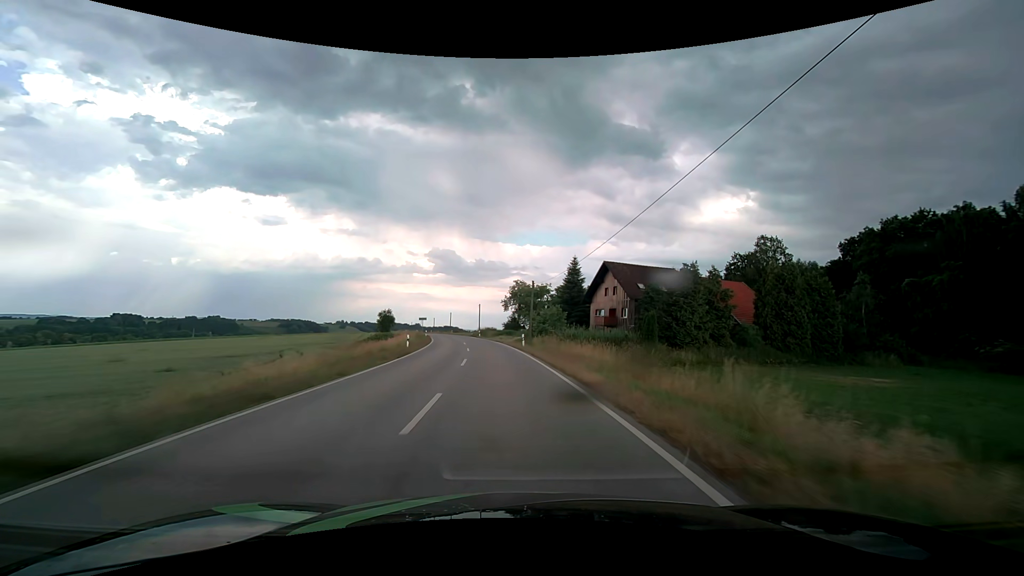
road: secondary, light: Day
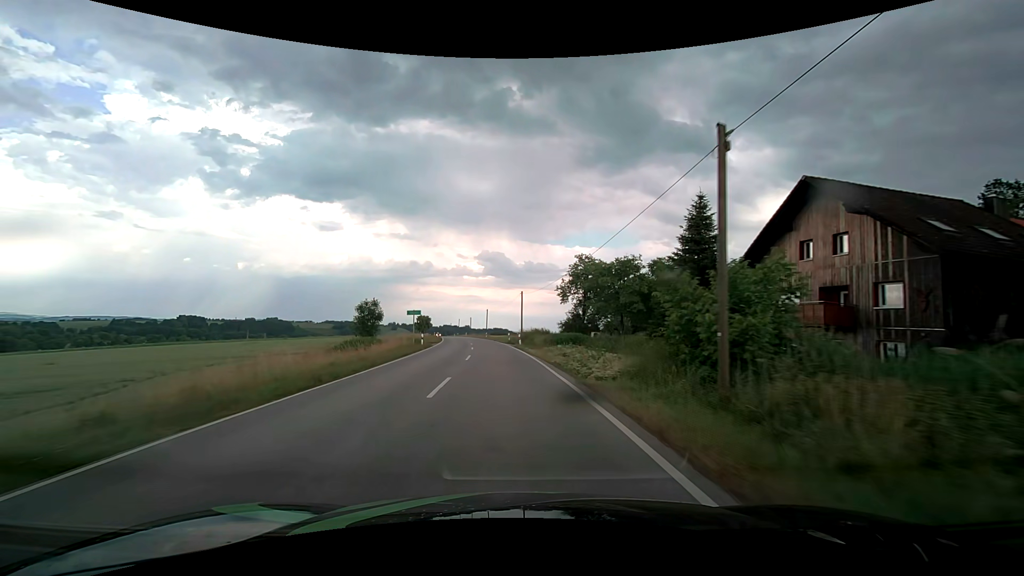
(-1.6, +32.6) m; -6°
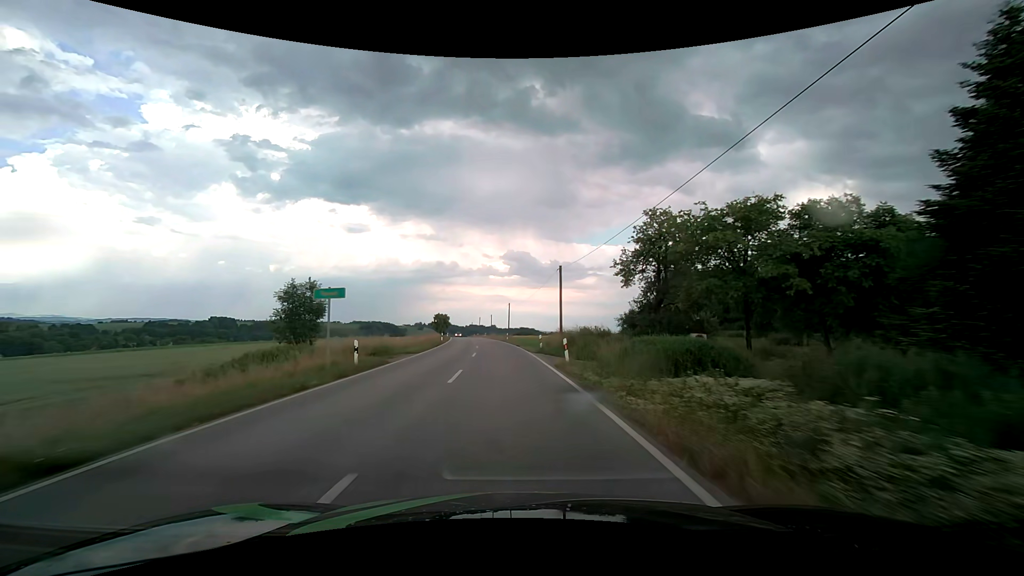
(-0.6, +21.1) m; -3°
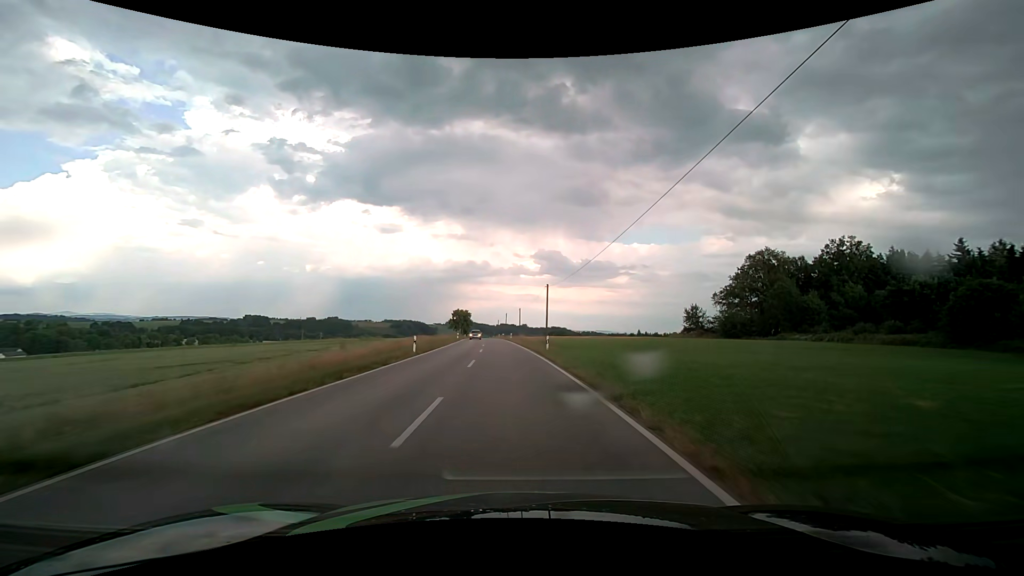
(-1.1, +30.9) m; -4°
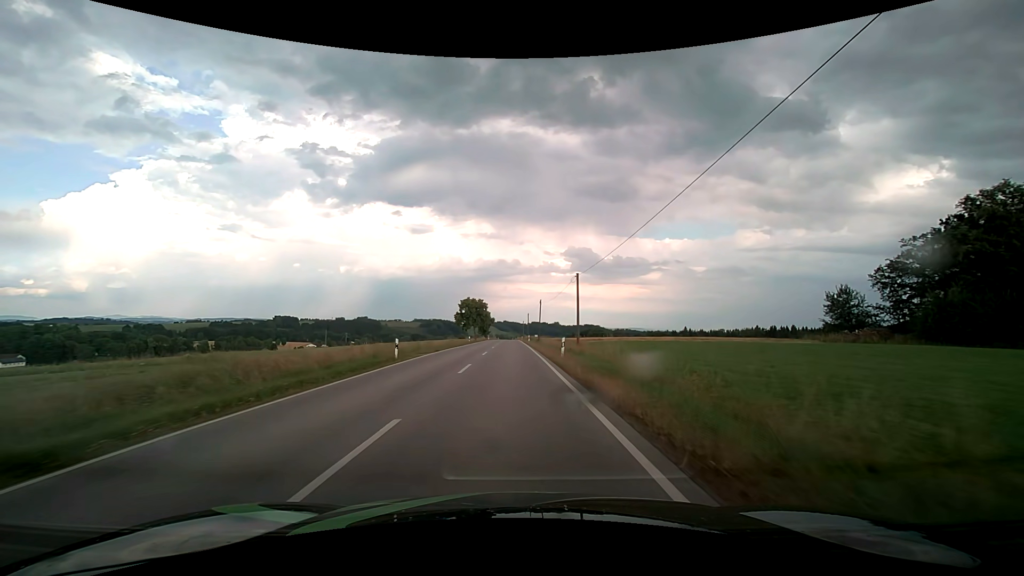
(-1.5, +50.3) m; -4°
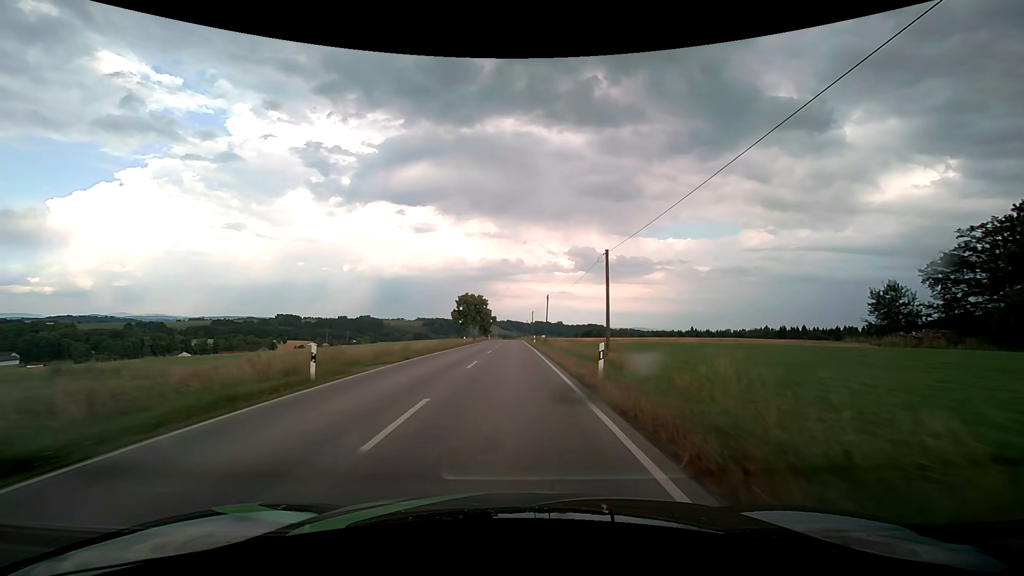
(0.0, +10.0) m; 0°
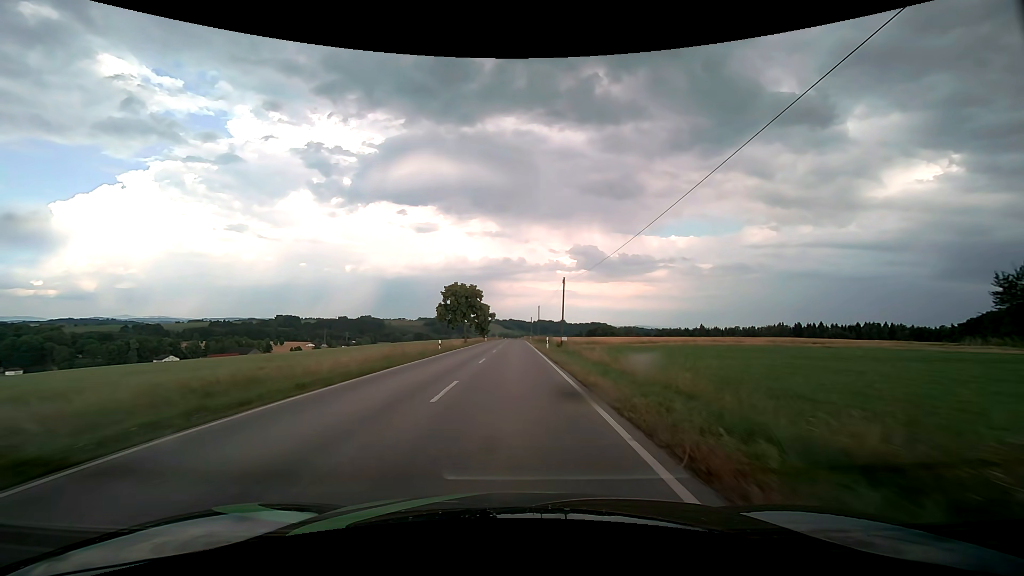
(-0.1, +20.1) m; 0°
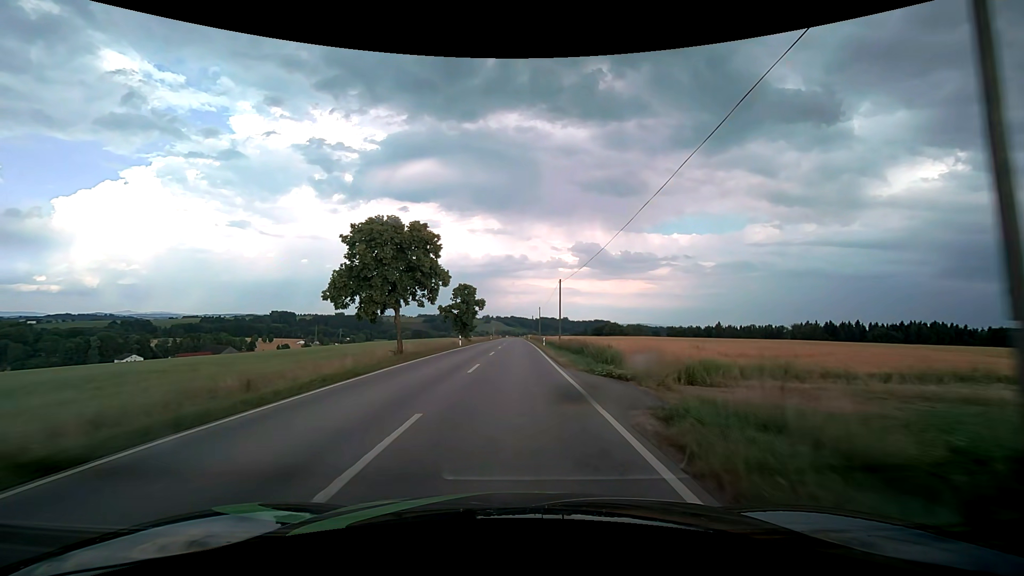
(0.0, +41.6) m; 0°
(0, +10) (0, +20) (0, +30) (0, +40) (0, +50) (0, +60) (0, +70) (0, +80) (0, +90) (0, +100) m
